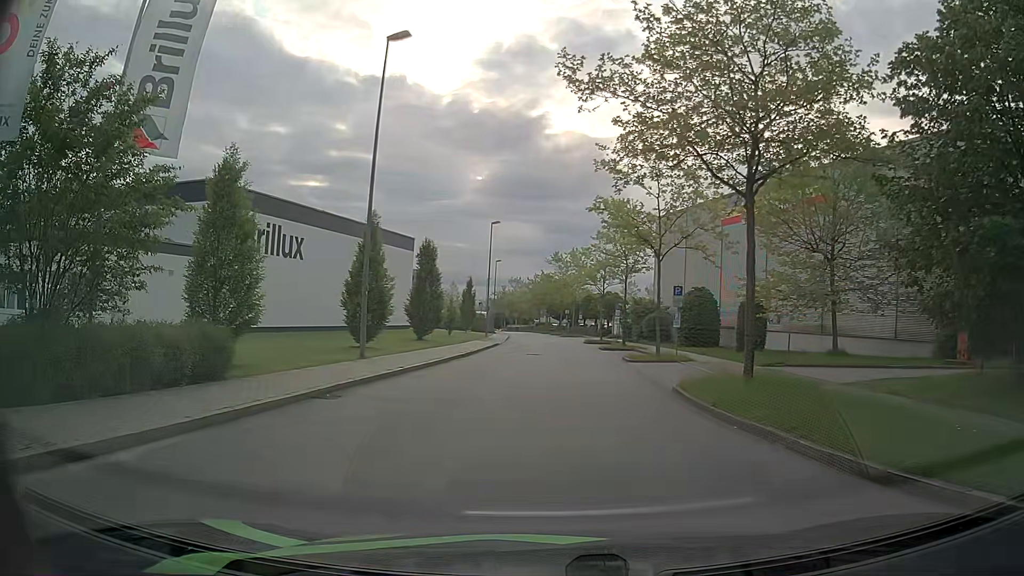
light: Day
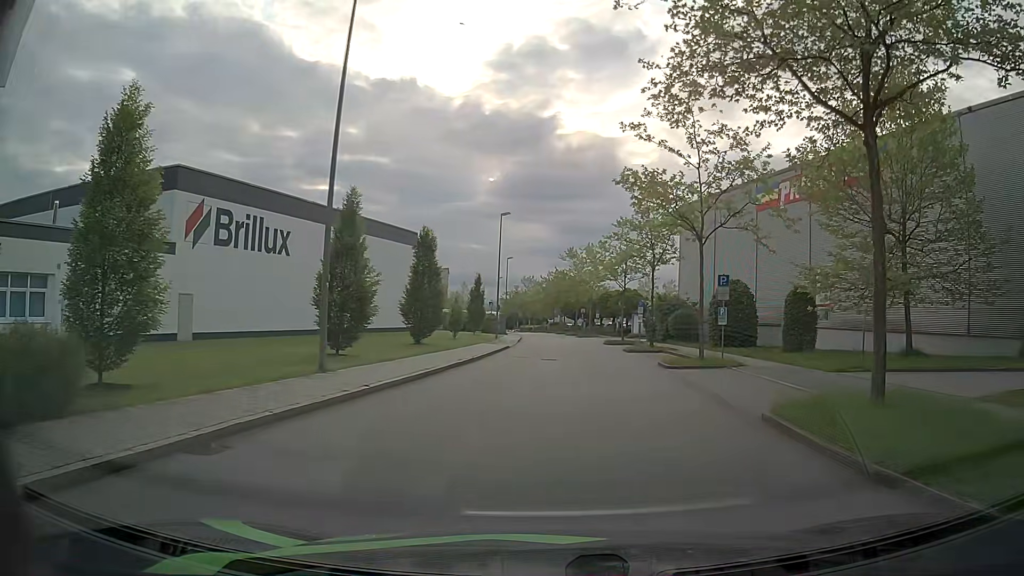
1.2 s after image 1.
(-0.1, +5.3) m; 0°
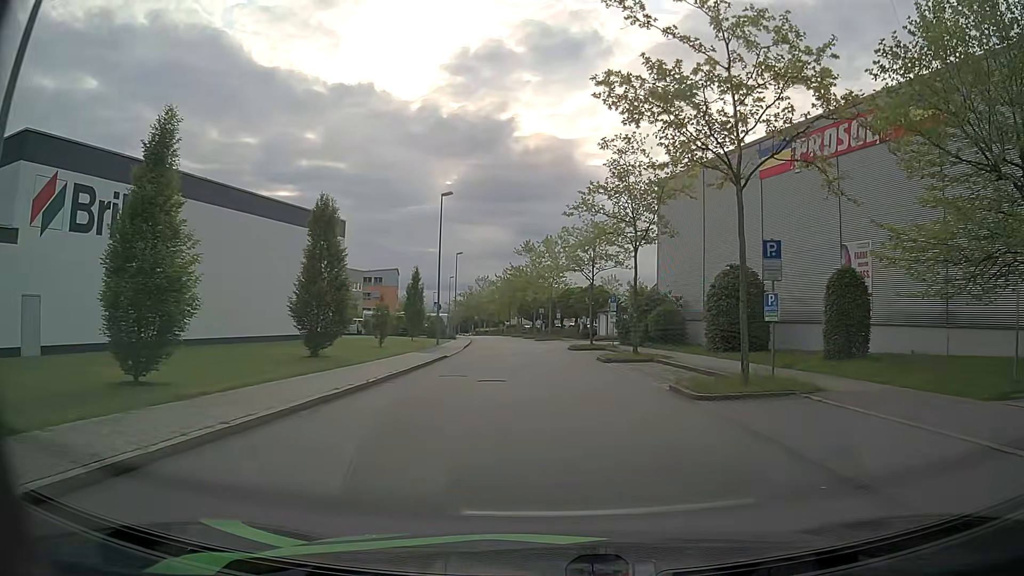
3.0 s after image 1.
(+0.2, +9.7) m; +2°
(0, +10) (0, +20) (0, +30) (0, +40) (-1, +50) (-1, +60) (-2, +70) (-3, +80) (-4, +90) (-6, +100) m
